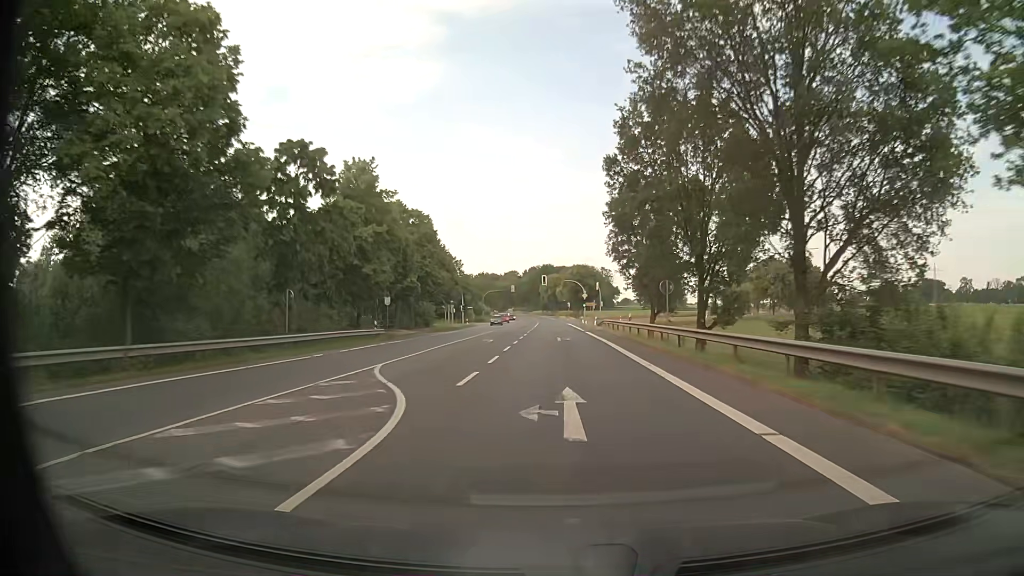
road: primary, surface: asphalt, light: Day
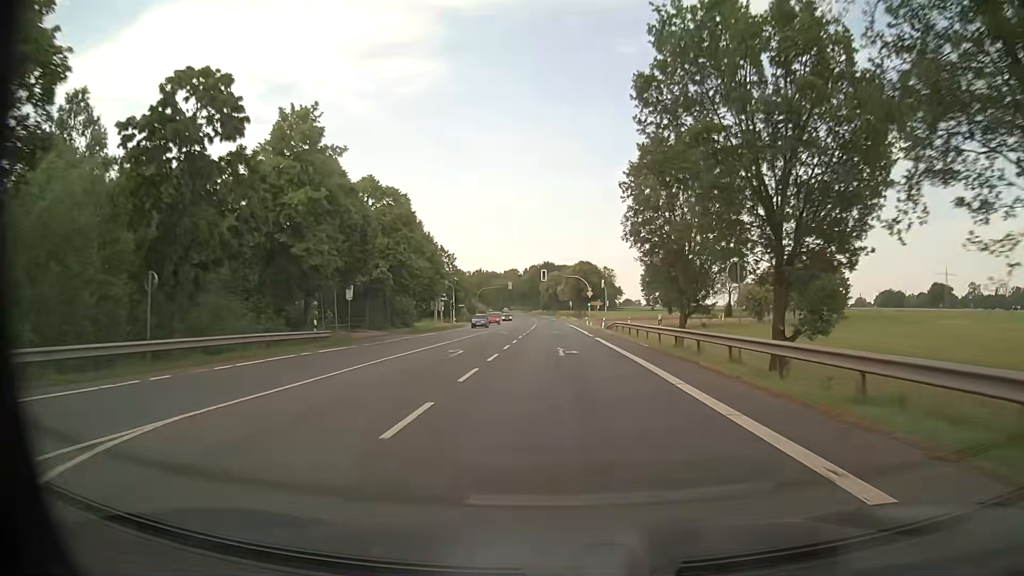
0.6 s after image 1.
(0.0, +11.6) m; 0°
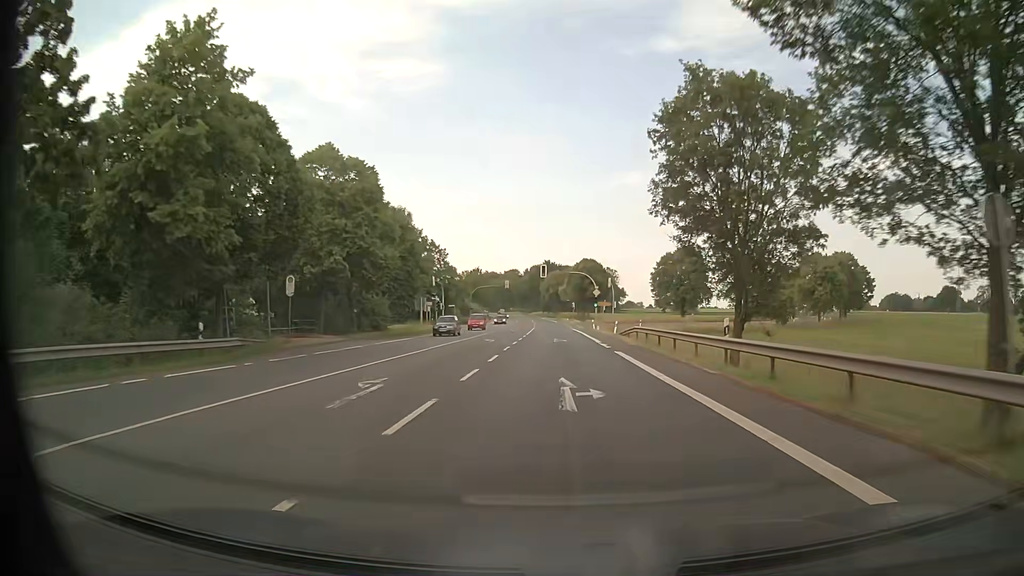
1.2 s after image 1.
(0.0, +11.6) m; 0°
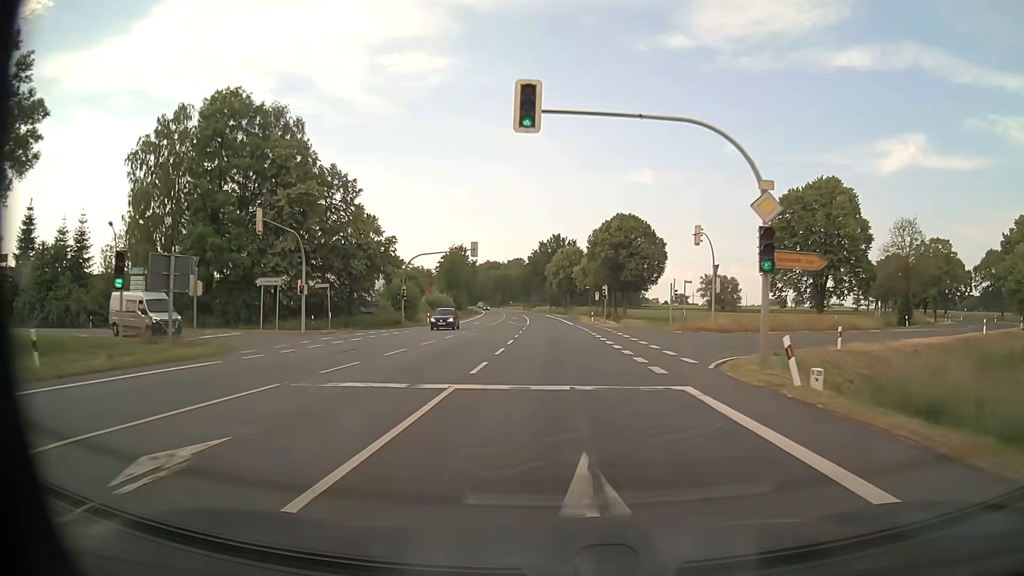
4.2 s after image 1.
(-0.5, +58.1) m; -1°
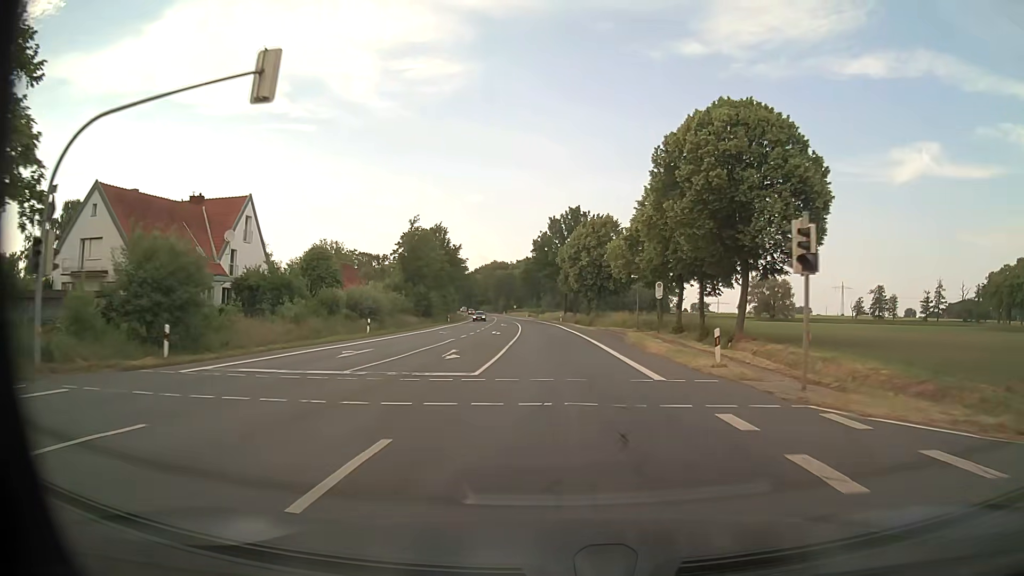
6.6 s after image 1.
(-0.6, +46.4) m; -2°
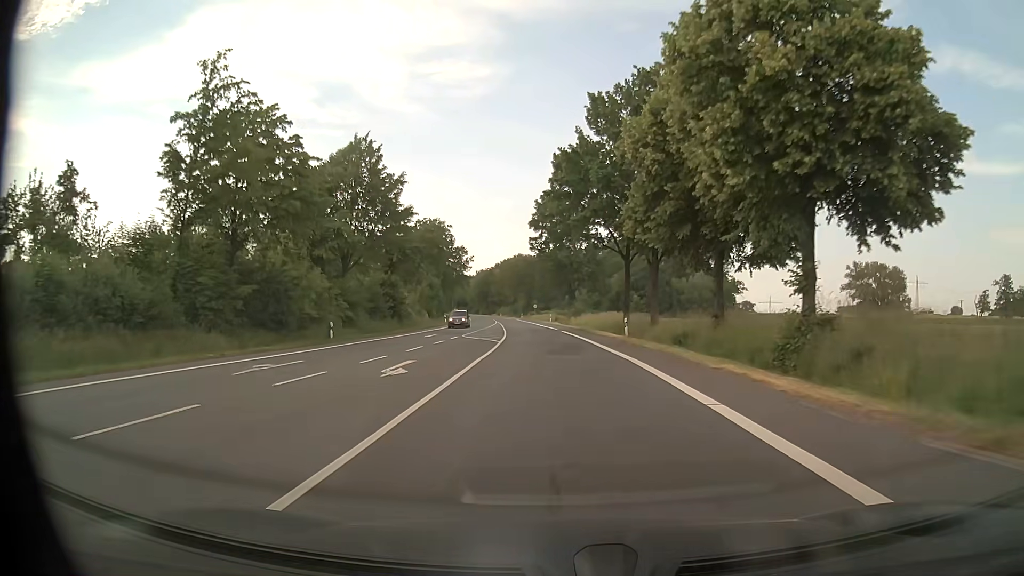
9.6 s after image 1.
(-1.0, +58.0) m; -2°
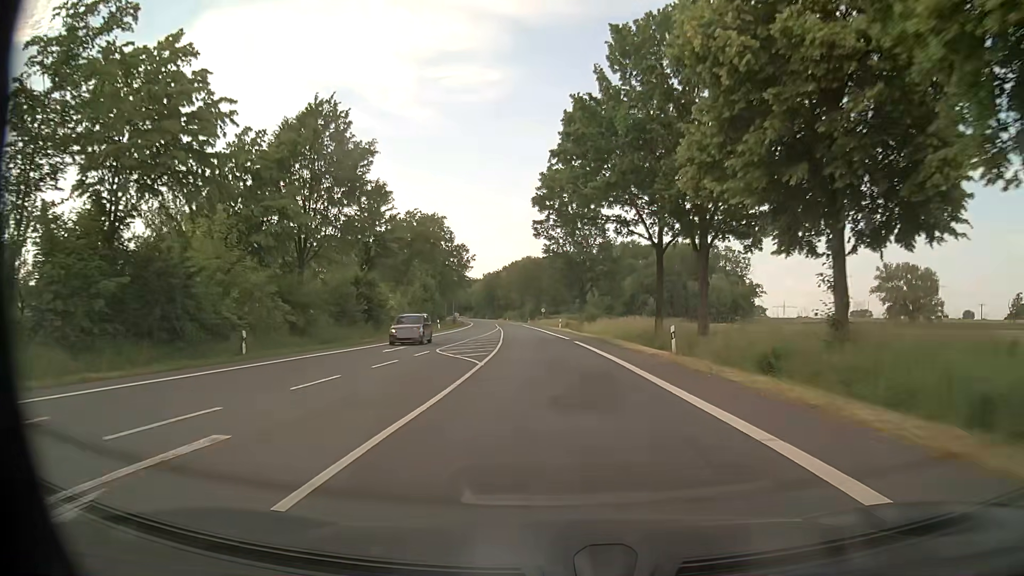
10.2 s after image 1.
(-0.1, +11.6) m; -1°
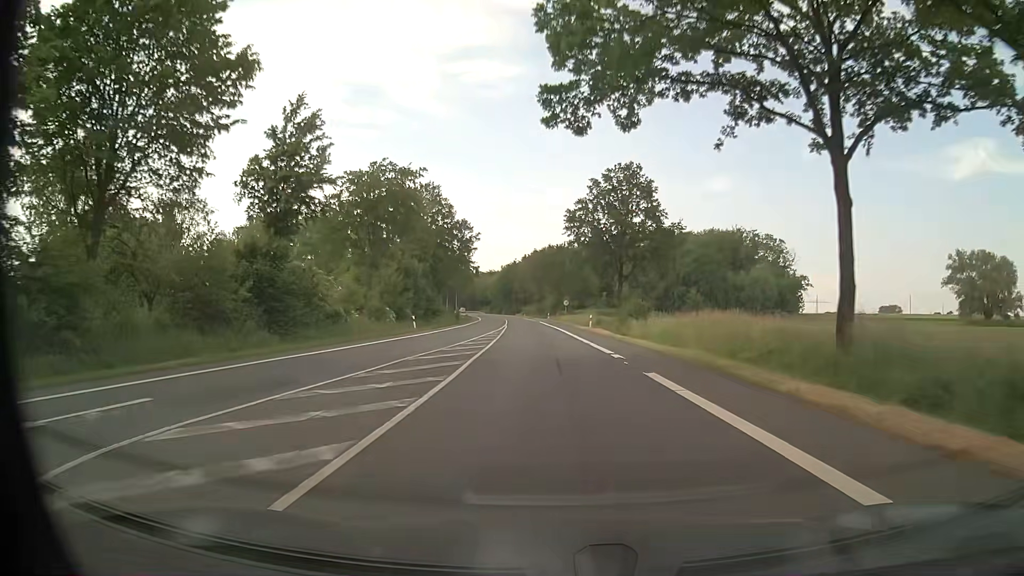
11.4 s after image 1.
(-0.4, +23.2) m; -2°
(0, +10) (0, +20) (-1, +30) (-1, +40) (-1, +50) (-2, +60) (-3, +70) (-3, +80) (-4, +90) (-5, +100) m
